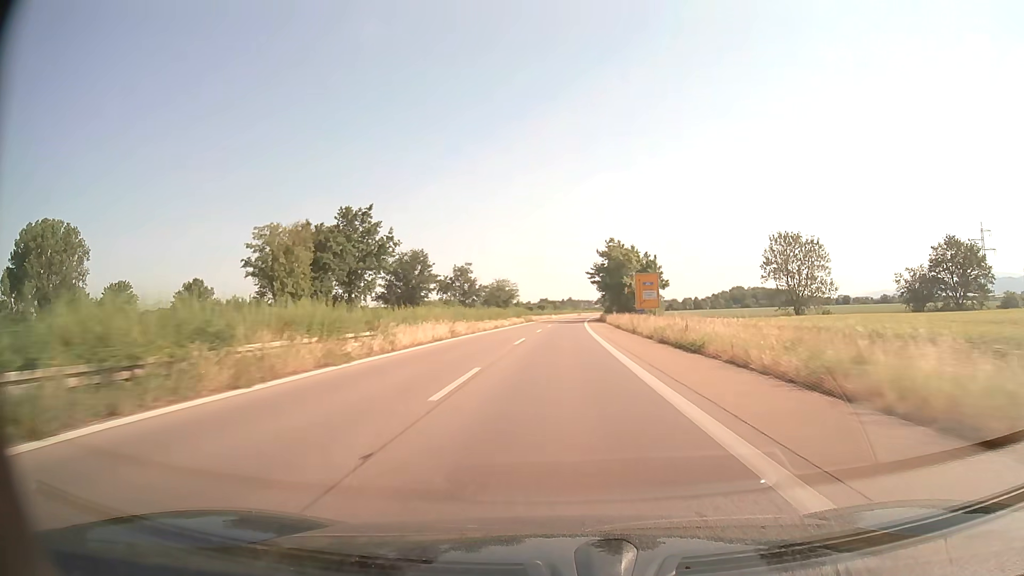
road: trunk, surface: asphalt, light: Day
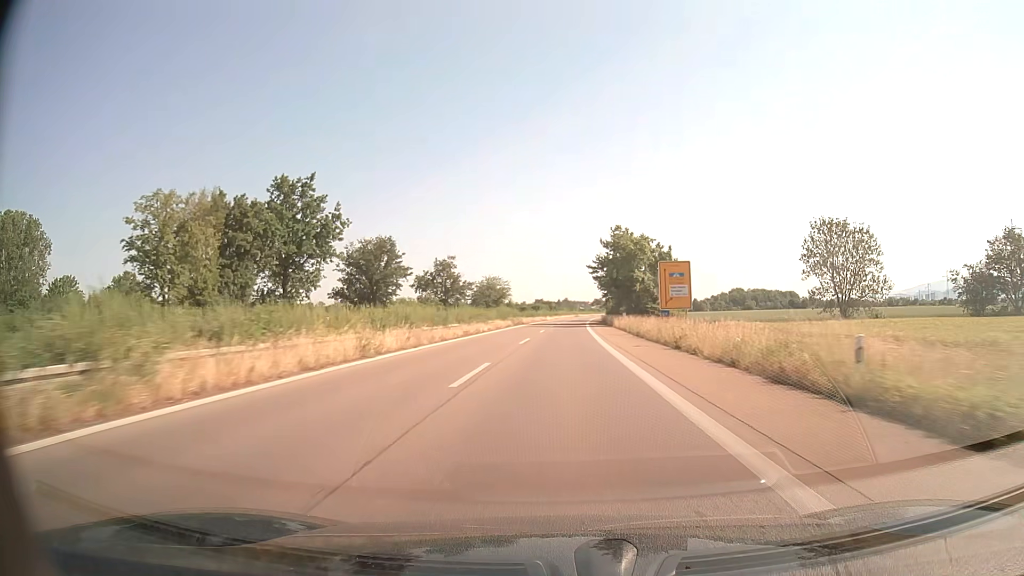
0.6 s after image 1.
(0.0, +16.1) m; 0°
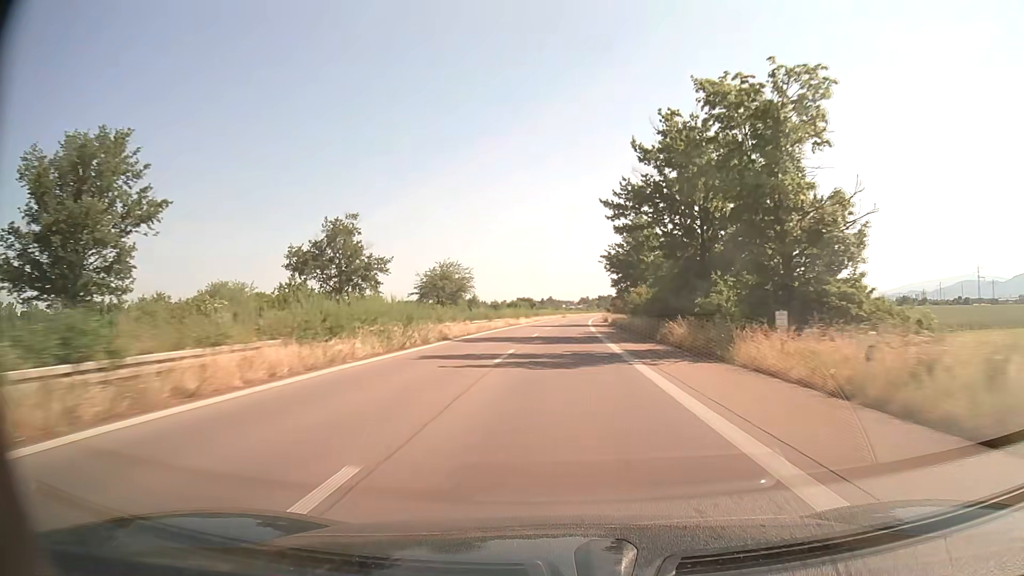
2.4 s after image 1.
(+0.6, +48.6) m; +1°
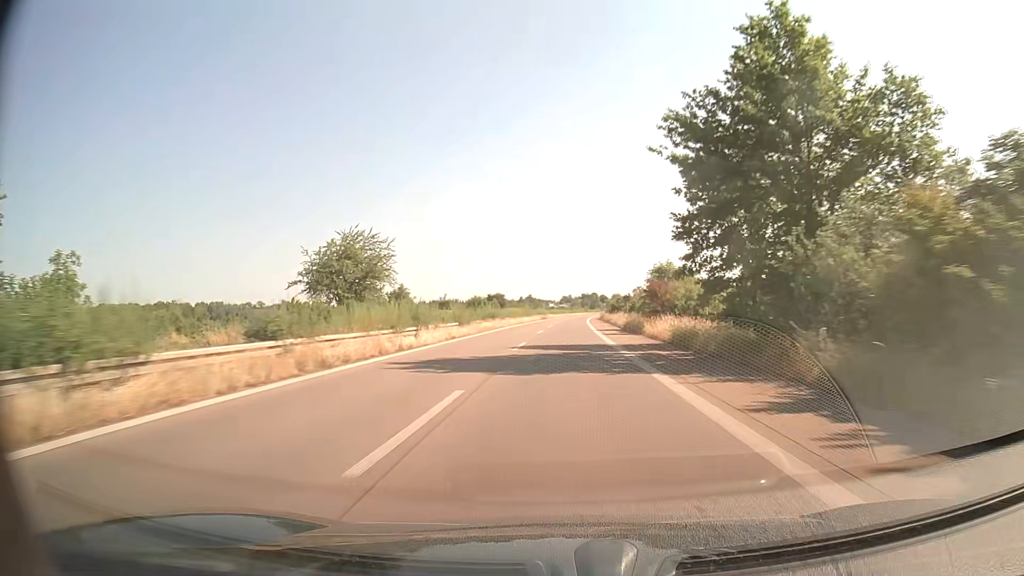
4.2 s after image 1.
(+0.8, +48.7) m; +2°
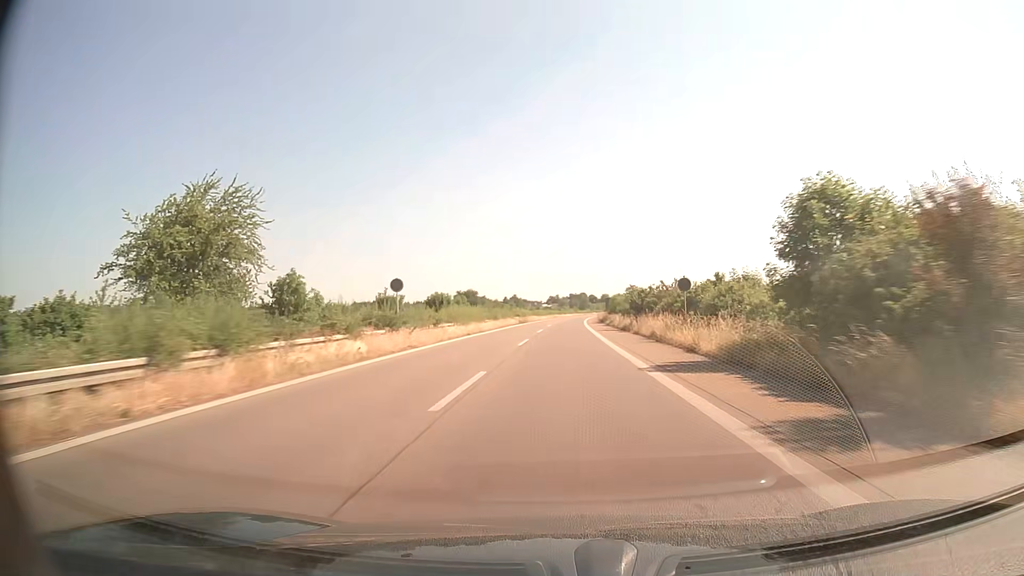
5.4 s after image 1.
(+0.2, +32.5) m; +1°
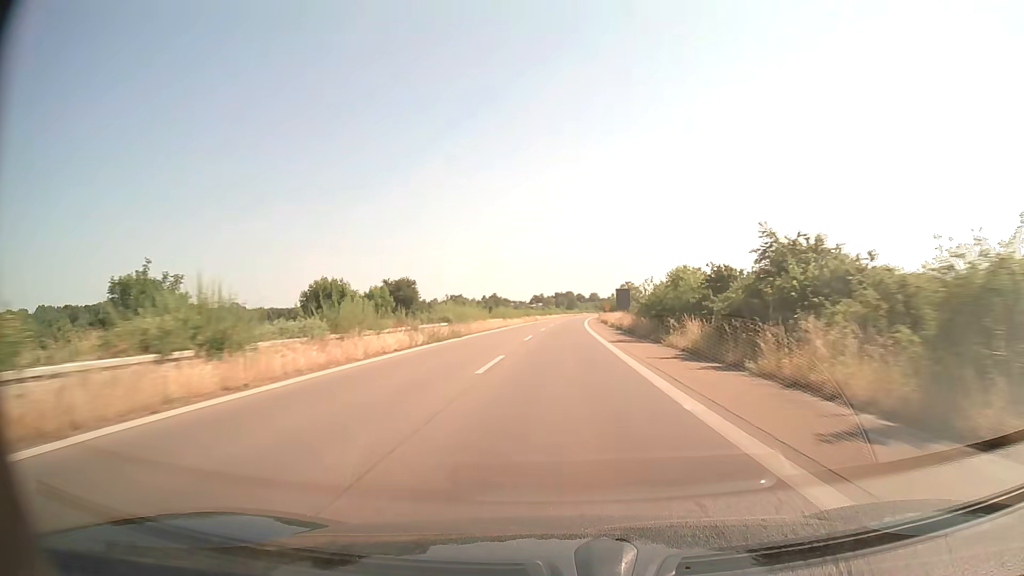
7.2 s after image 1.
(+0.6, +48.8) m; +1°
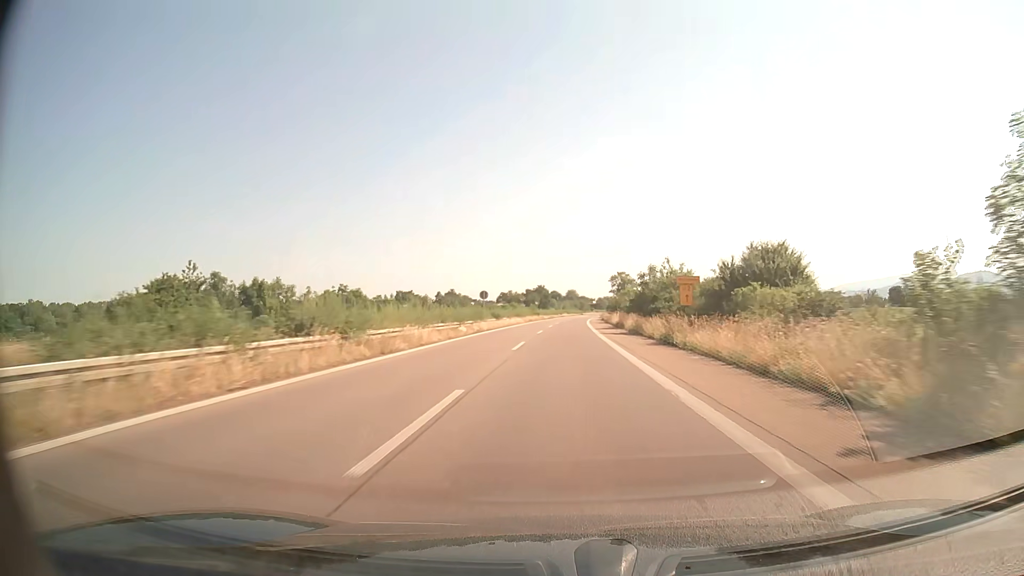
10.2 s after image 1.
(+1.5, +81.5) m; +2°
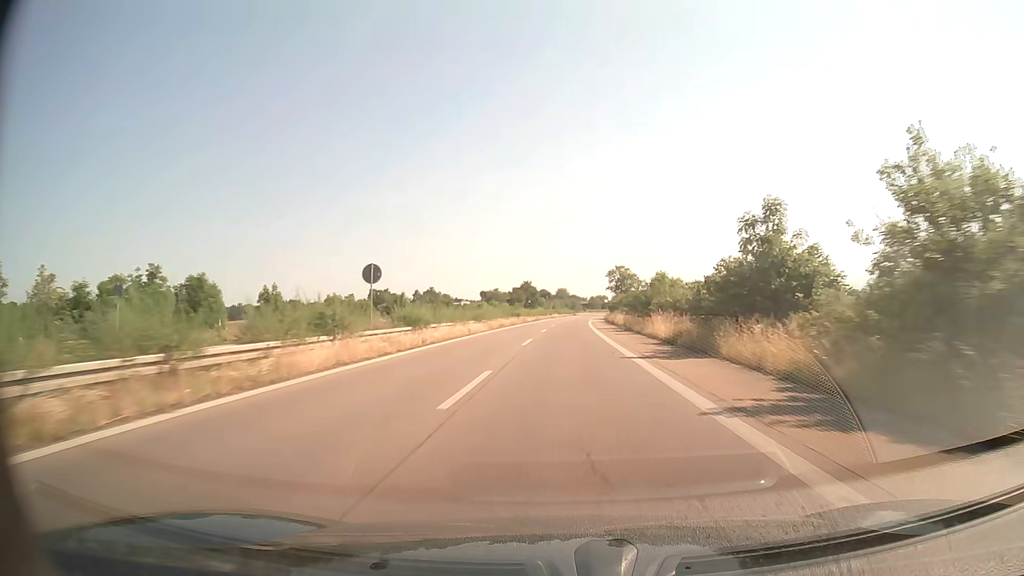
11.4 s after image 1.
(+0.2, +32.6) m; +1°
(0, +10) (0, +20) (0, +30) (0, +40) (+1, +50) (+1, +60) (+1, +70) (+2, +80) (+2, +90) (+3, +100) m
